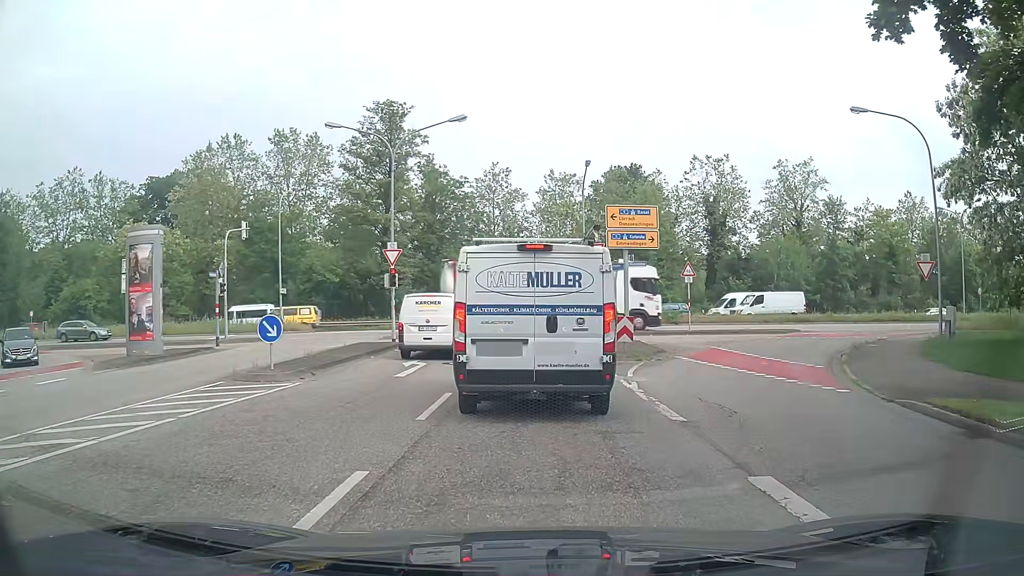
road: unclassified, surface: asphalt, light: Day
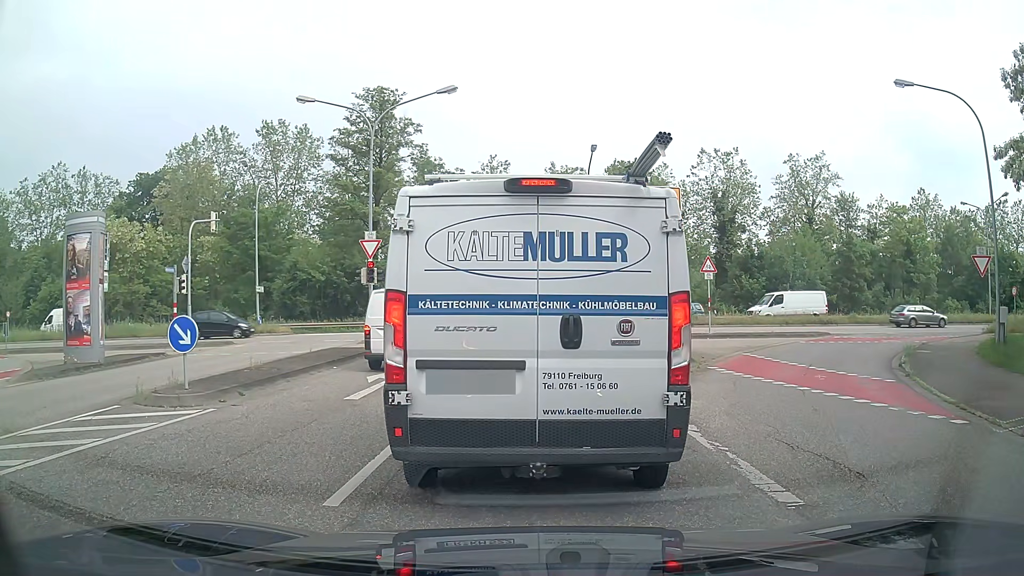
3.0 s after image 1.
(+0.1, +3.7) m; +2°
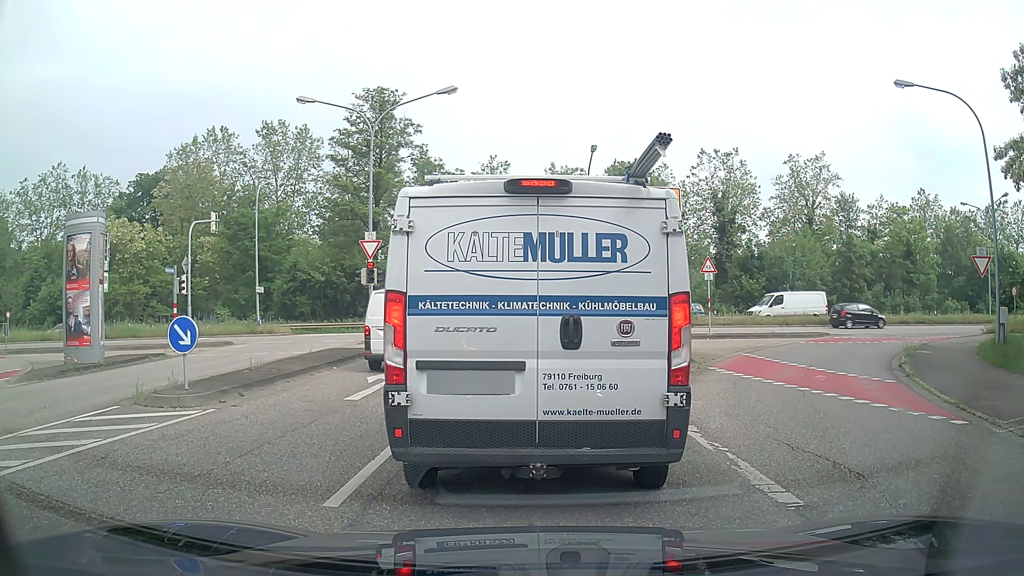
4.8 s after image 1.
(0.0, +0.1) m; 0°
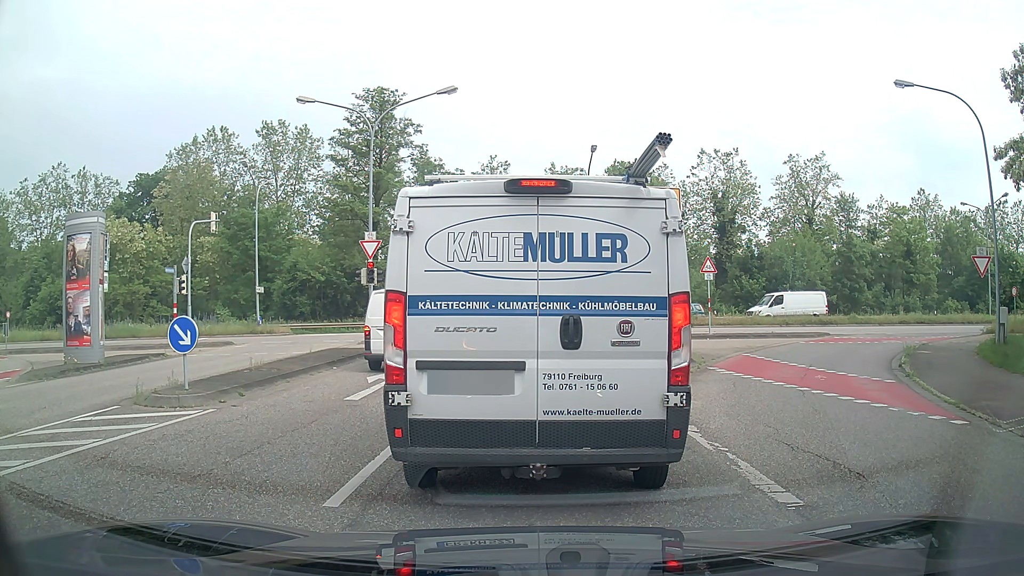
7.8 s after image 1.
(0.0, 0.0) m; 0°
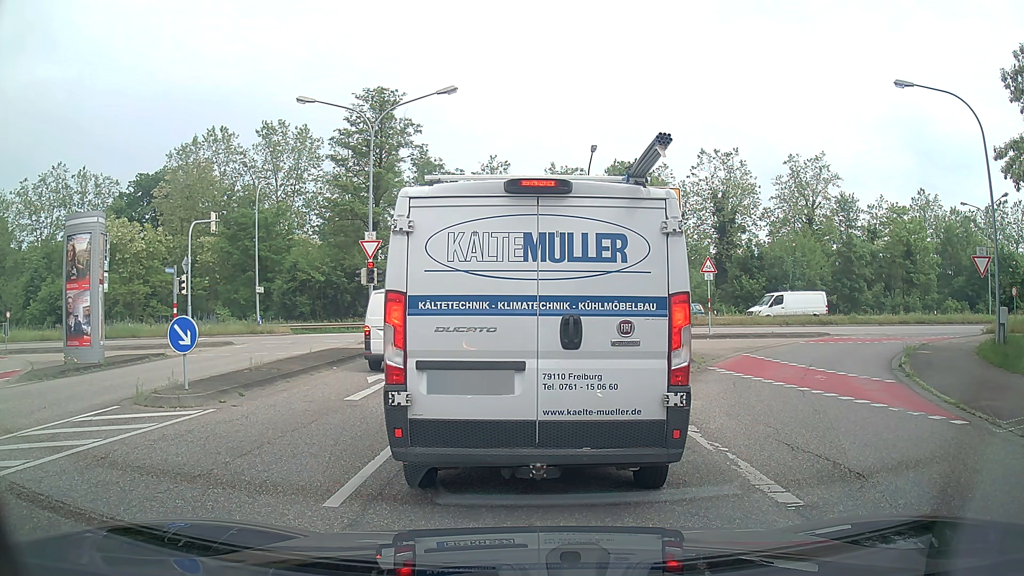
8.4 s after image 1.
(0.0, 0.0) m; 0°
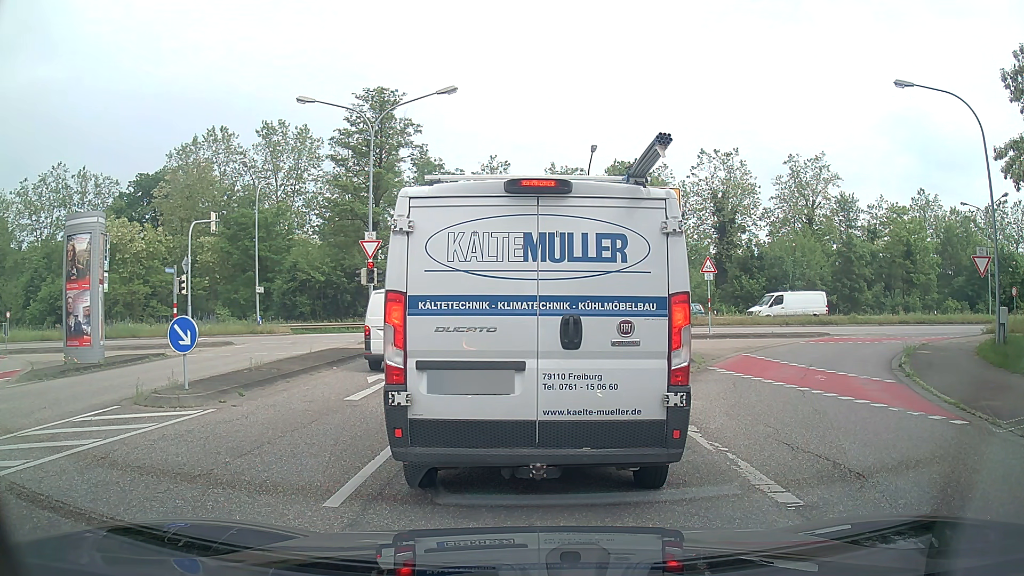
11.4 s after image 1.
(0.0, 0.0) m; 0°
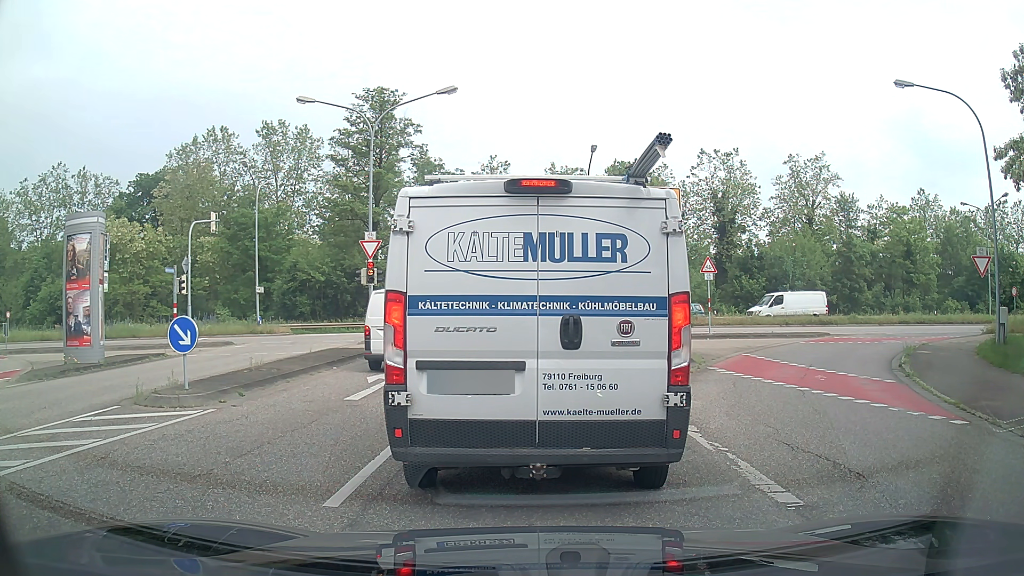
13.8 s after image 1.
(0.0, 0.0) m; 0°
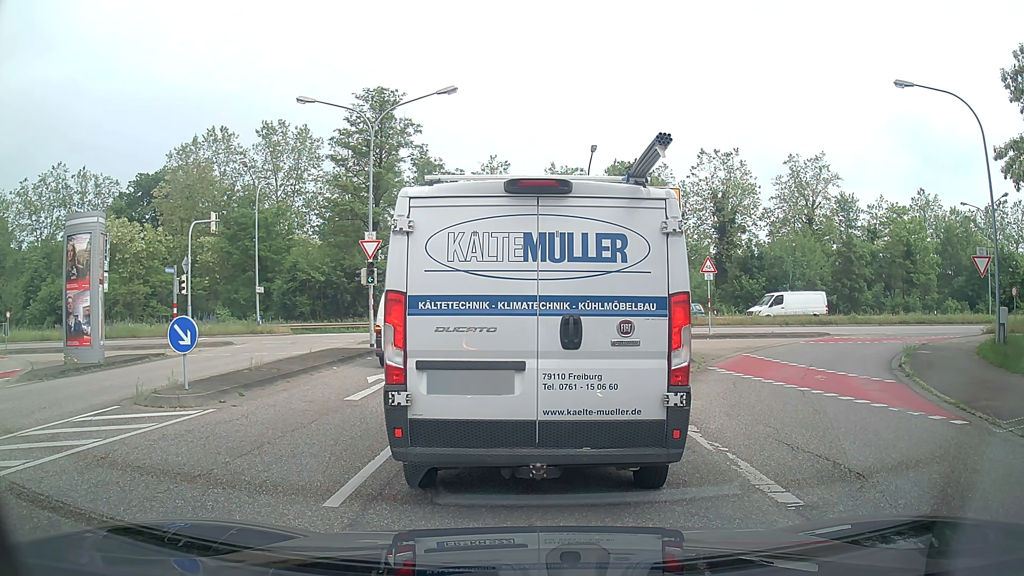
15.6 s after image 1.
(0.0, 0.0) m; 0°
(0, +10) (0, +20) (0, +30) (-2, +40) (-9, +47) (-19, +49) (-29, +48) (-39, +47) (-48, +46) (-58, +44) m
